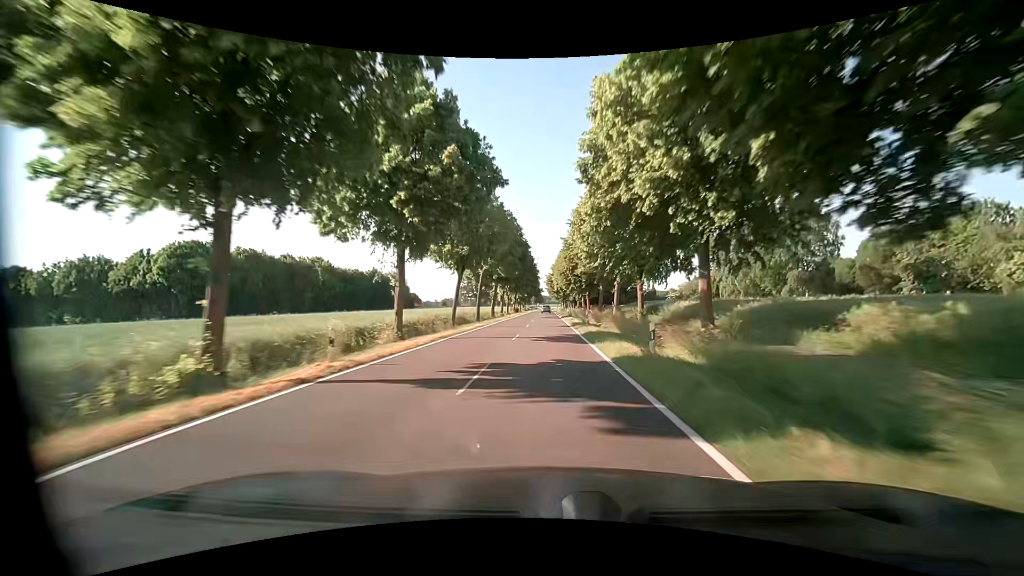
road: tertiary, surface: asphalt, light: Day
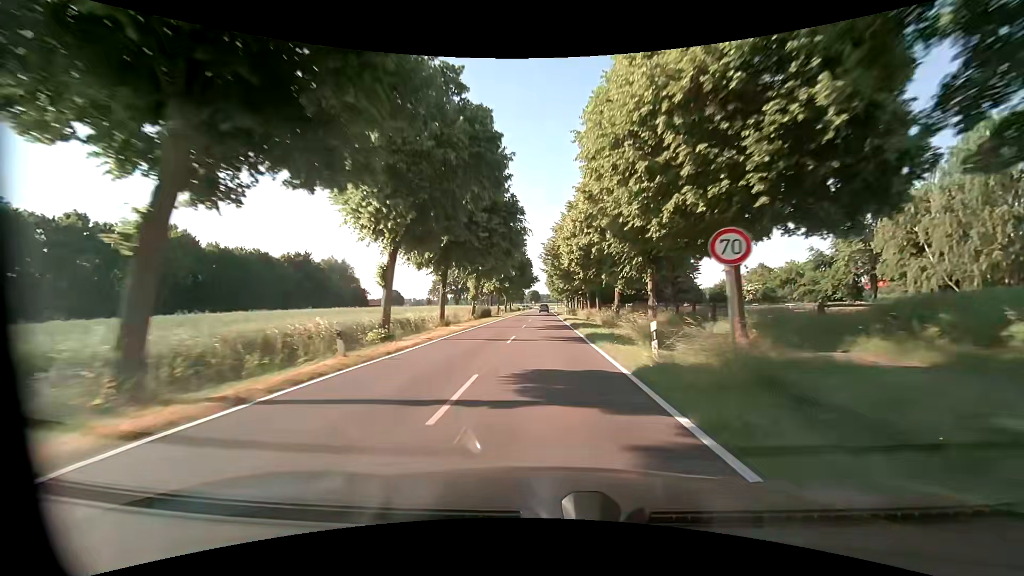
(+0.2, +49.9) m; 0°
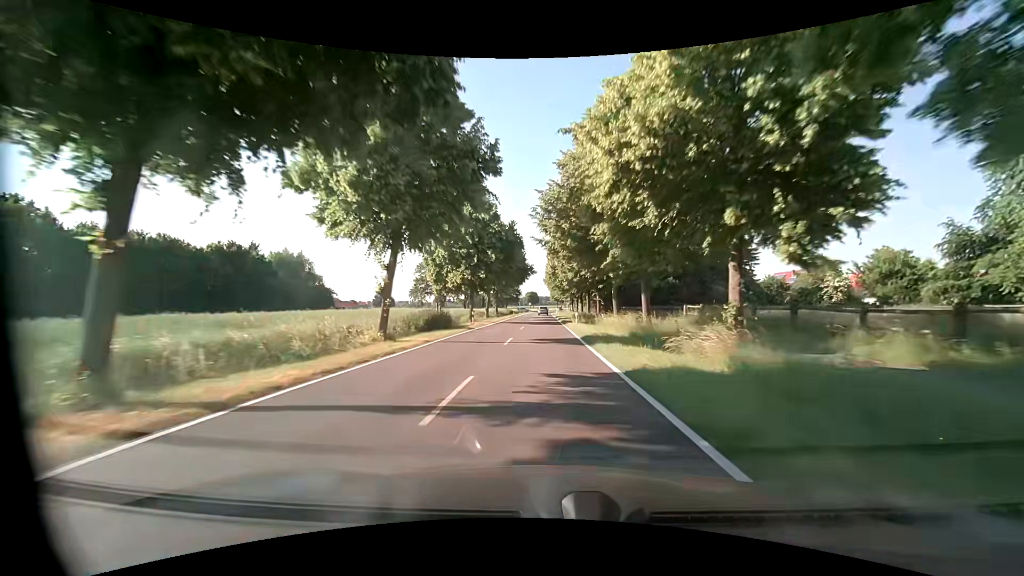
(+0.1, +23.9) m; 0°
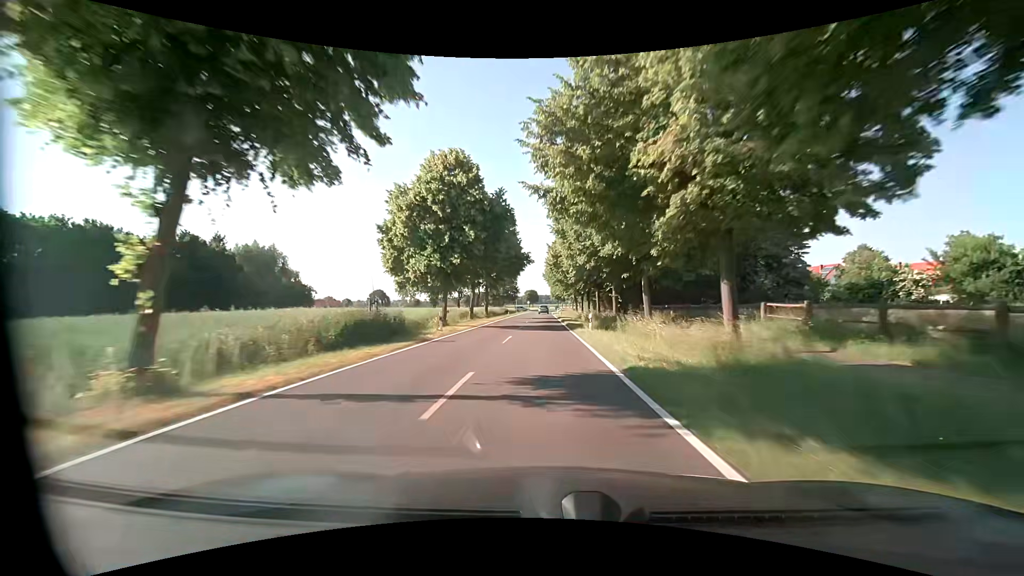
(0.0, +11.8) m; 0°
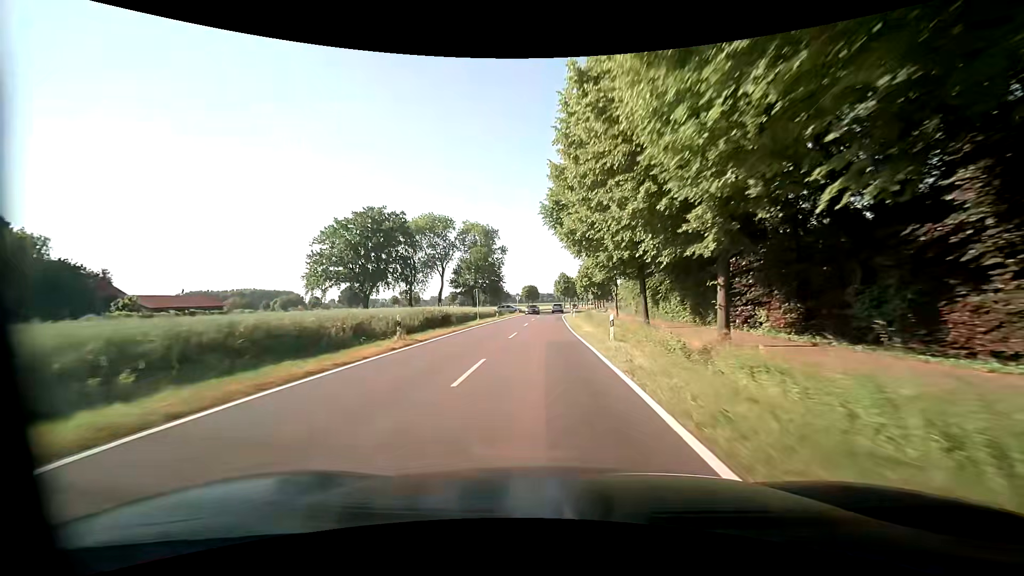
(-0.1, +57.8) m; 0°
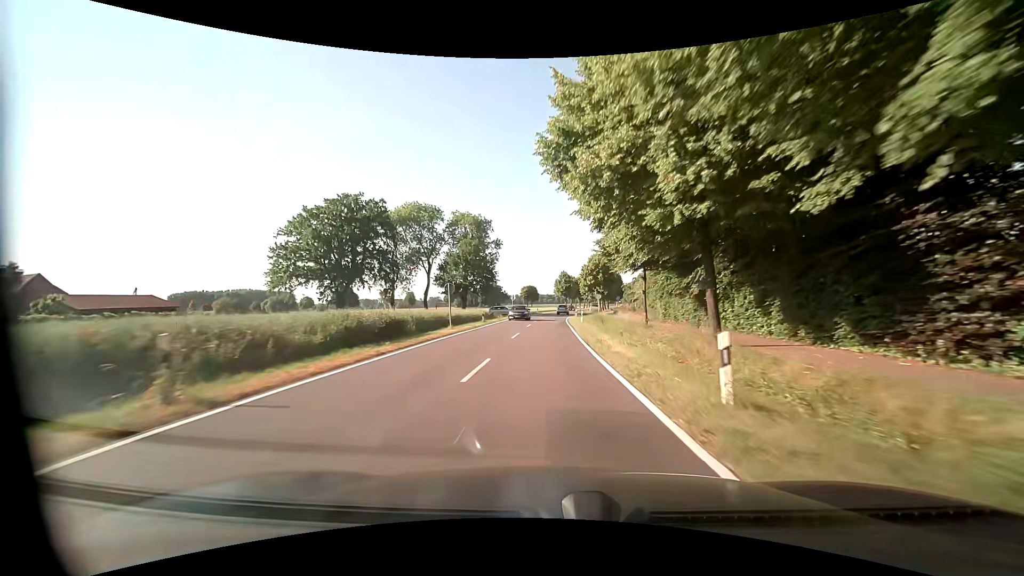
(-0.1, +11.4) m; 0°
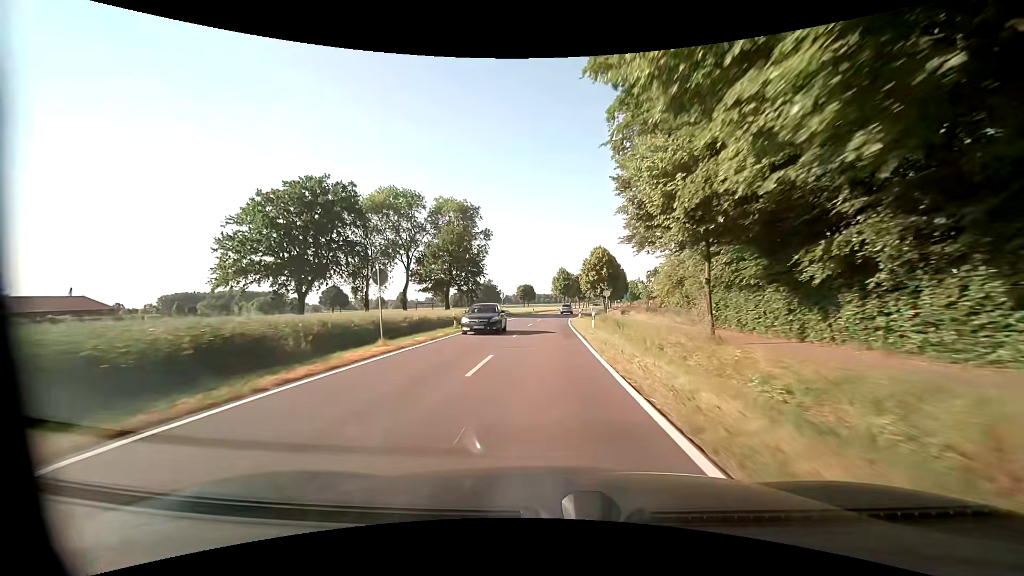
(0.0, +11.4) m; 0°
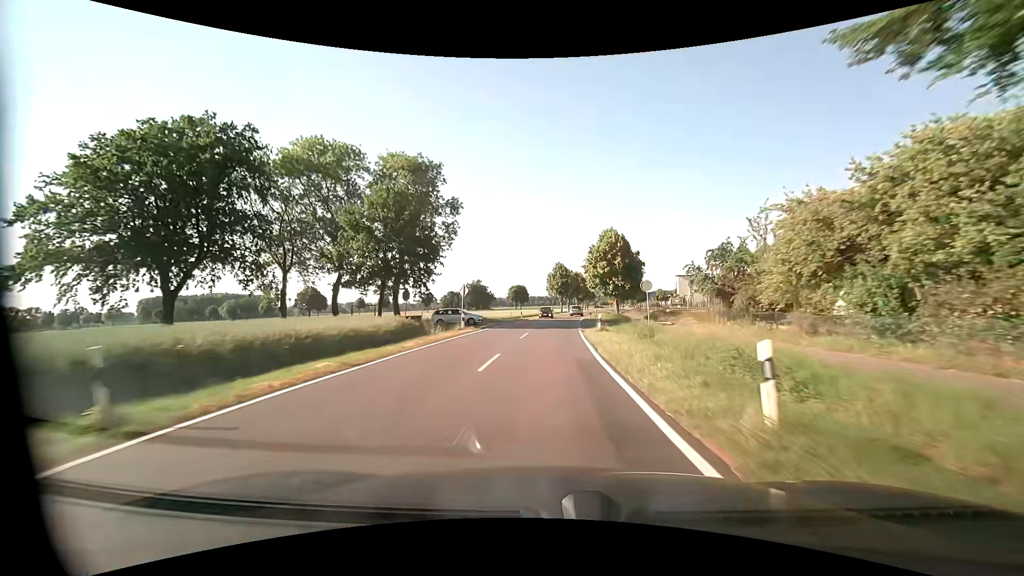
(+0.2, +22.8) m; 0°
(0, +10) (0, +20) (+1, +30) (+2, +40) (+2, +50) (+3, +60) (+4, +70) (+5, +80) (+7, +90) (+8, +100) m
